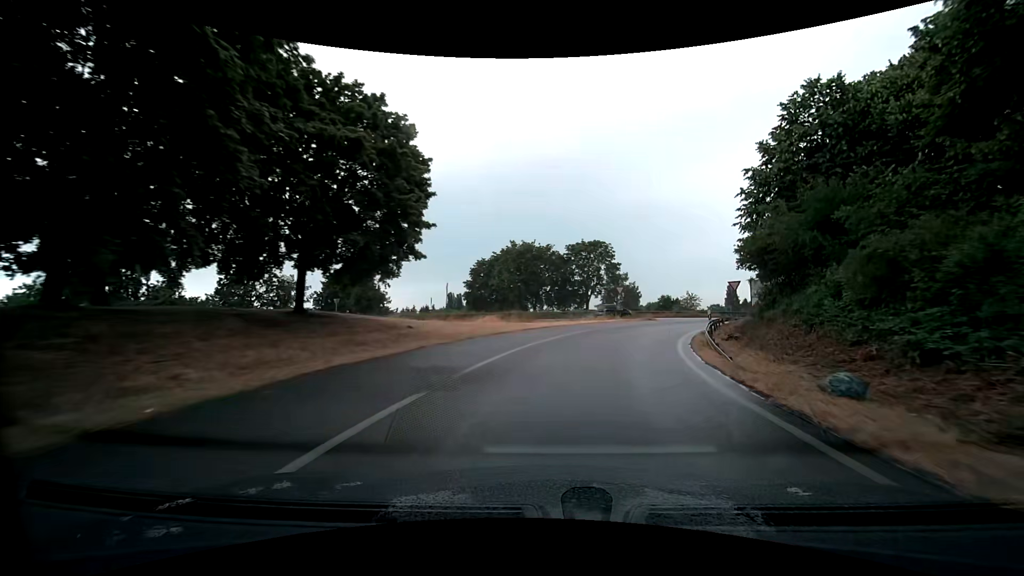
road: trunk_link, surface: asphalt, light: Day
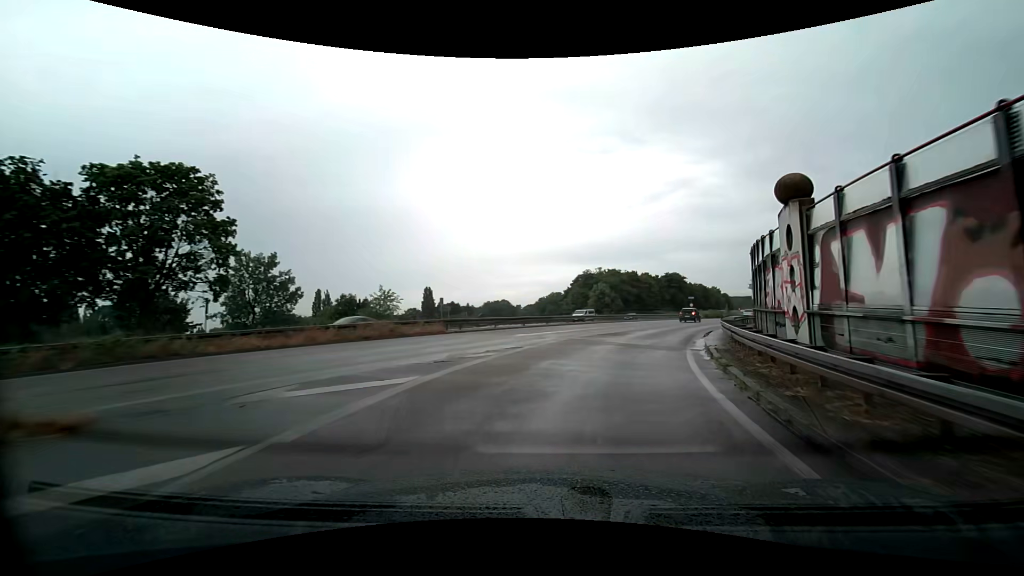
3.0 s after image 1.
(+9.1, +39.6) m; +29°
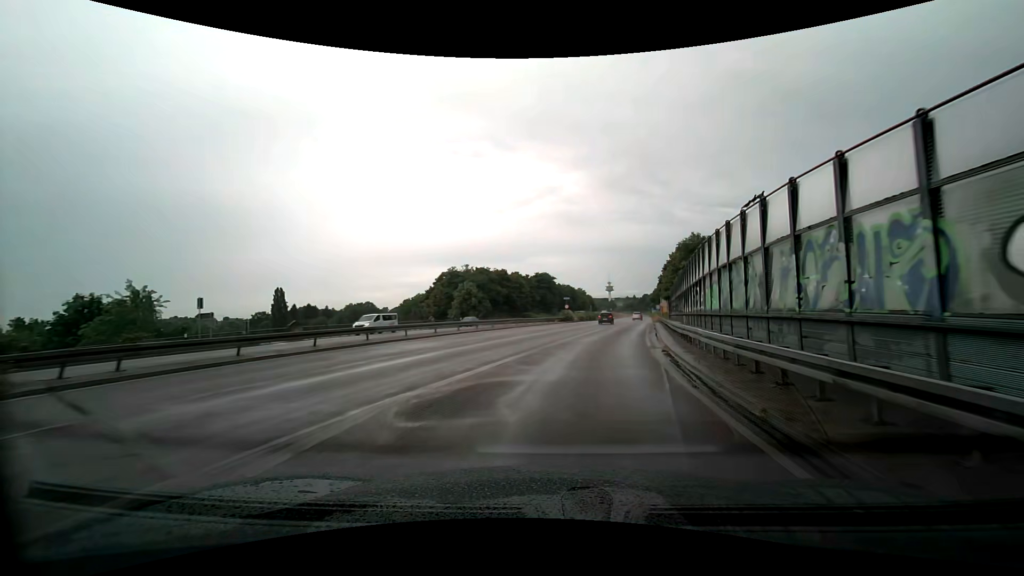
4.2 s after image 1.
(+2.3, +15.9) m; +17°
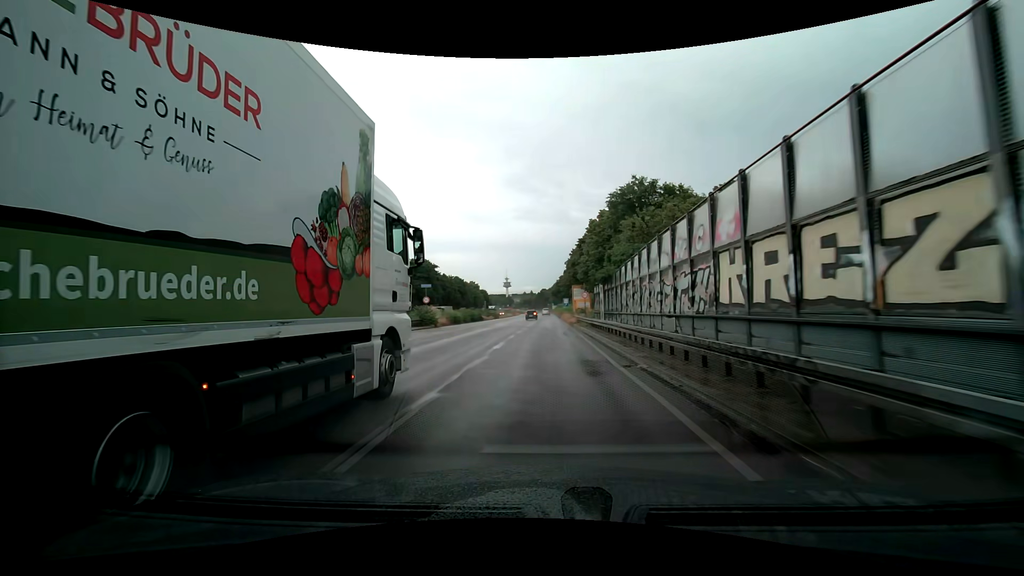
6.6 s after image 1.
(+6.1, +34.3) m; +16°
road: trunk
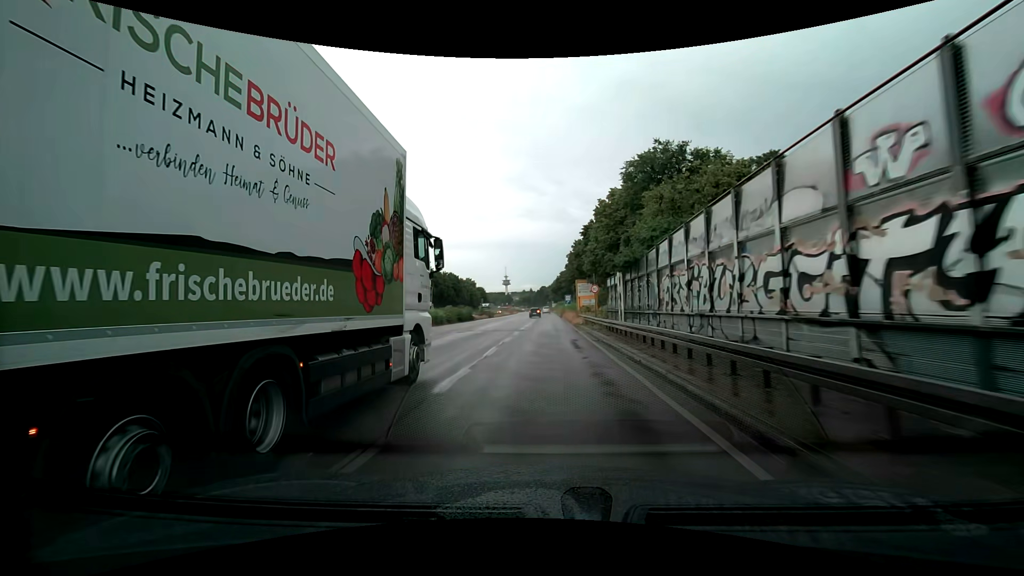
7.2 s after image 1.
(0.0, +9.6) m; 0°
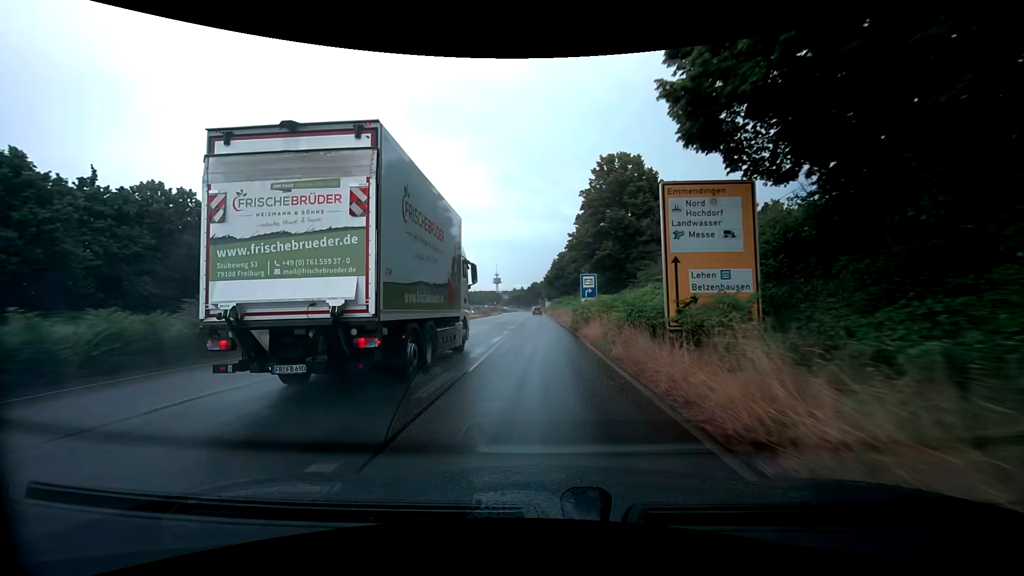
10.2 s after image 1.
(+0.4, +49.3) m; +1°
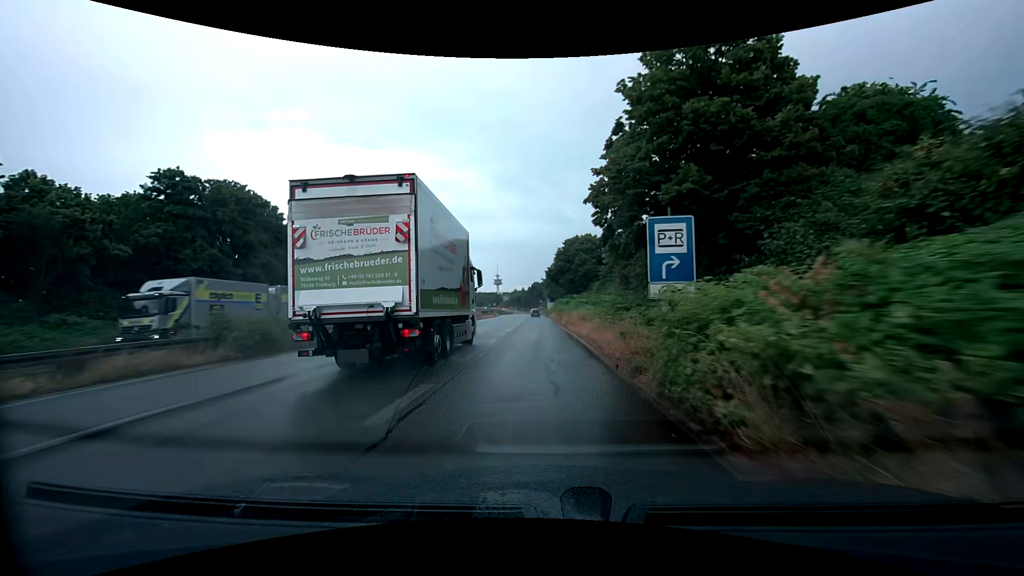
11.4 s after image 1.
(+0.1, +20.1) m; 0°
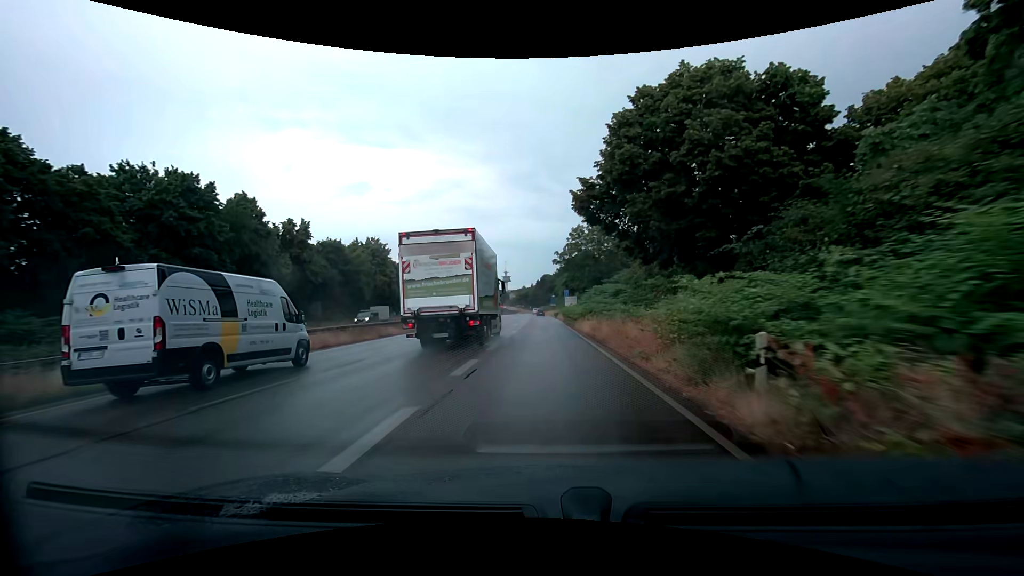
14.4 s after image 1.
(-0.7, +51.0) m; -1°
(0, +10) (0, +20) (0, +30) (0, +40) (0, +50) (0, +60) (-1, +70) (-1, +80) (-1, +90) (-1, +100) m
